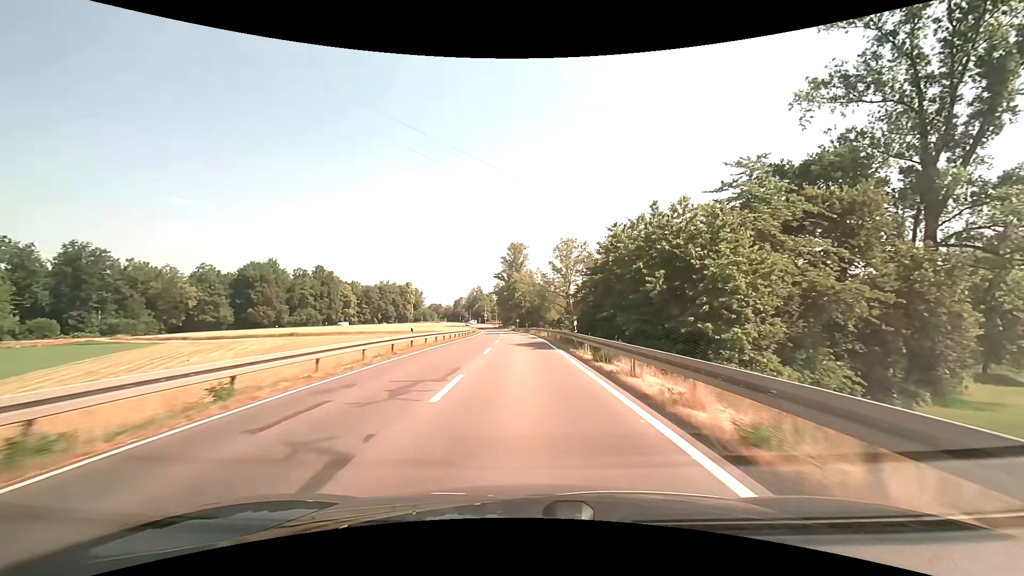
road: secondary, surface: asphalt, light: Day
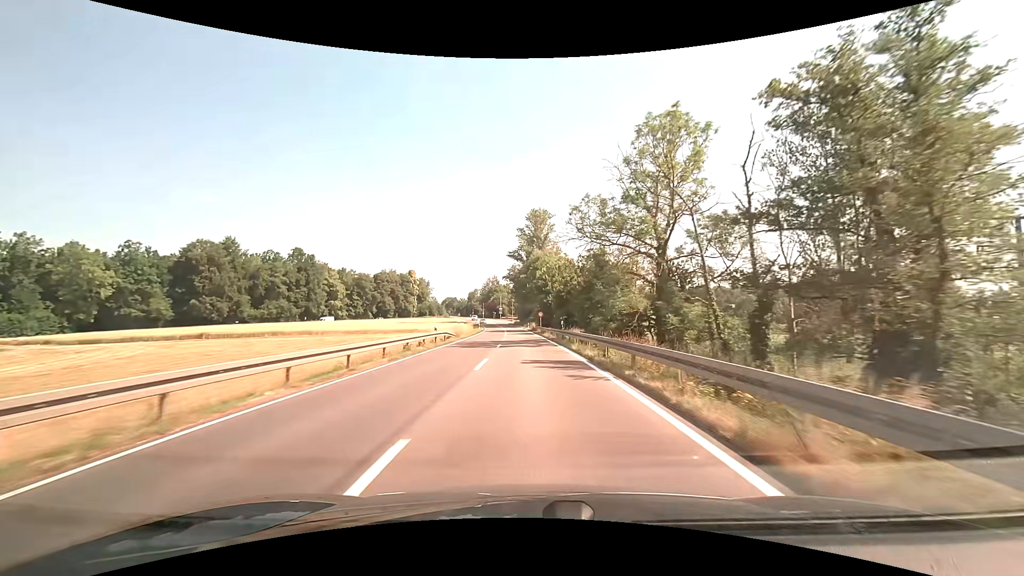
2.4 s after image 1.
(-1.0, +42.7) m; -3°
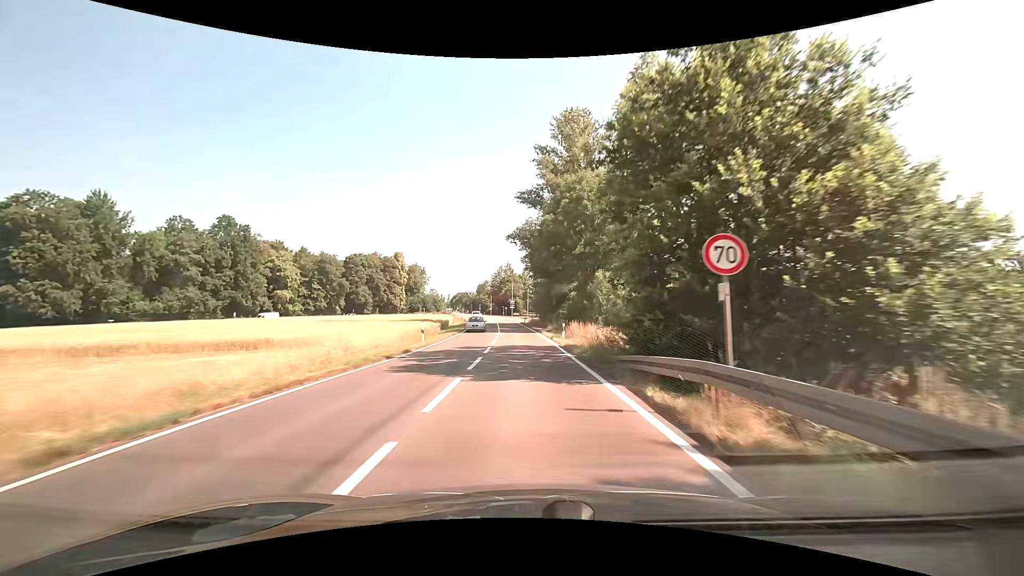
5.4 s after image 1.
(-0.9, +54.6) m; -2°
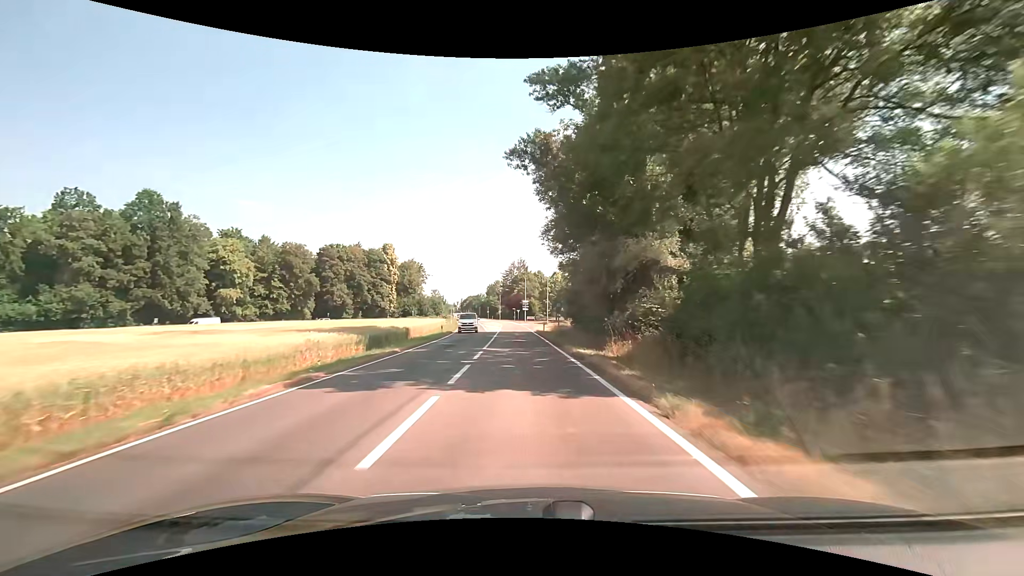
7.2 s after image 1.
(-0.5, +32.8) m; -2°
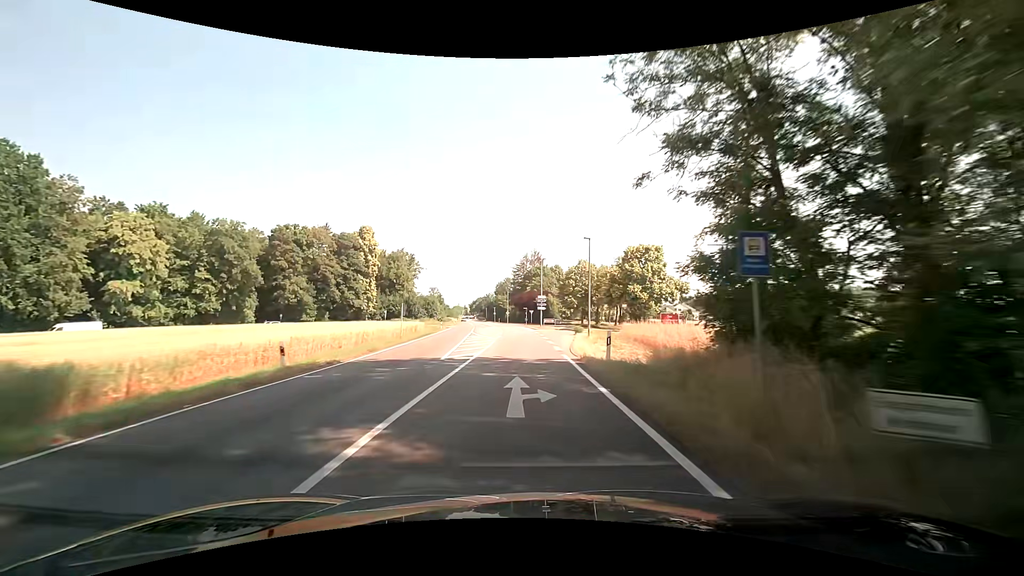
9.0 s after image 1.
(-0.5, +32.4) m; -2°
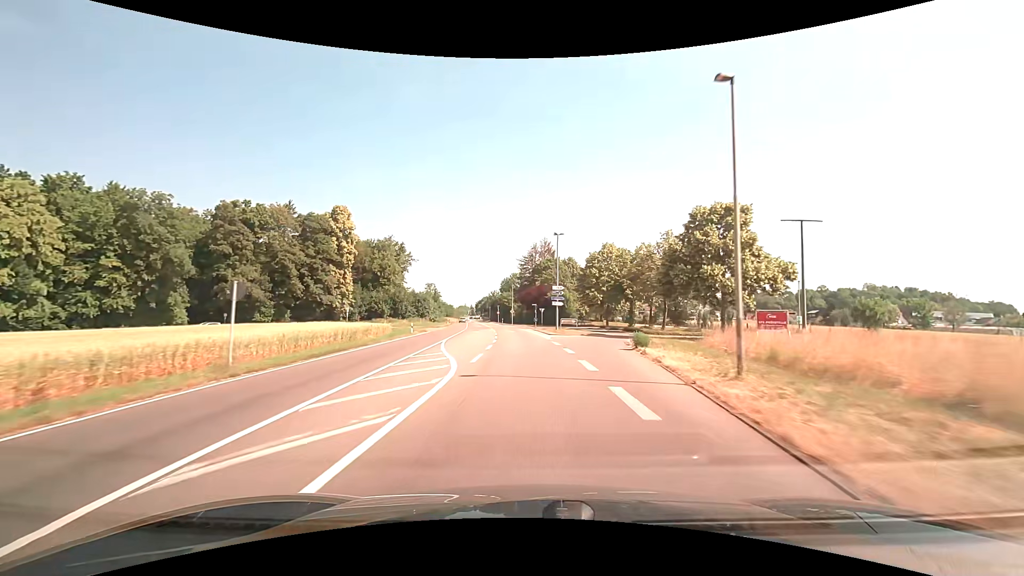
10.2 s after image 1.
(-0.1, +21.3) m; -1°
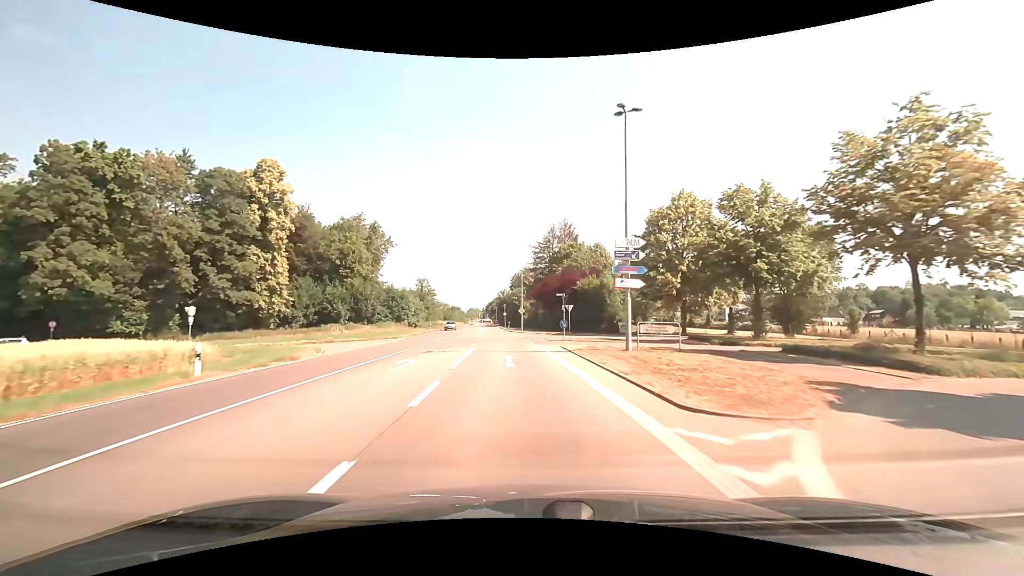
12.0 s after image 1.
(-0.4, +31.3) m; -2°
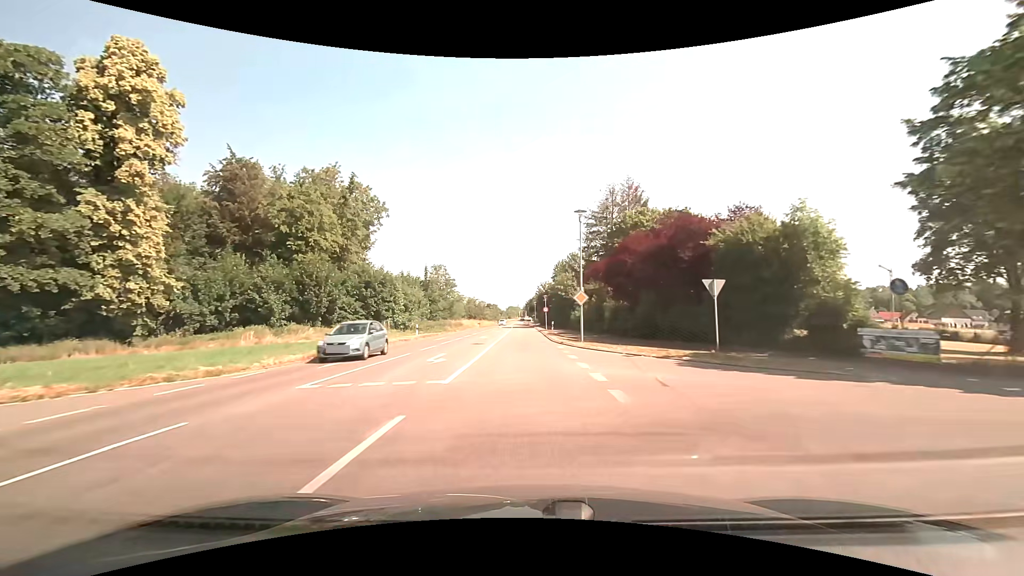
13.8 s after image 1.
(-1.1, +30.6) m; -5°
(0, +10) (0, +20) (-1, +30) (-1, +40) (-1, +50) (-1, +60) (-1, +70) (-1, +80) (-2, +90) (-2, +100) m
